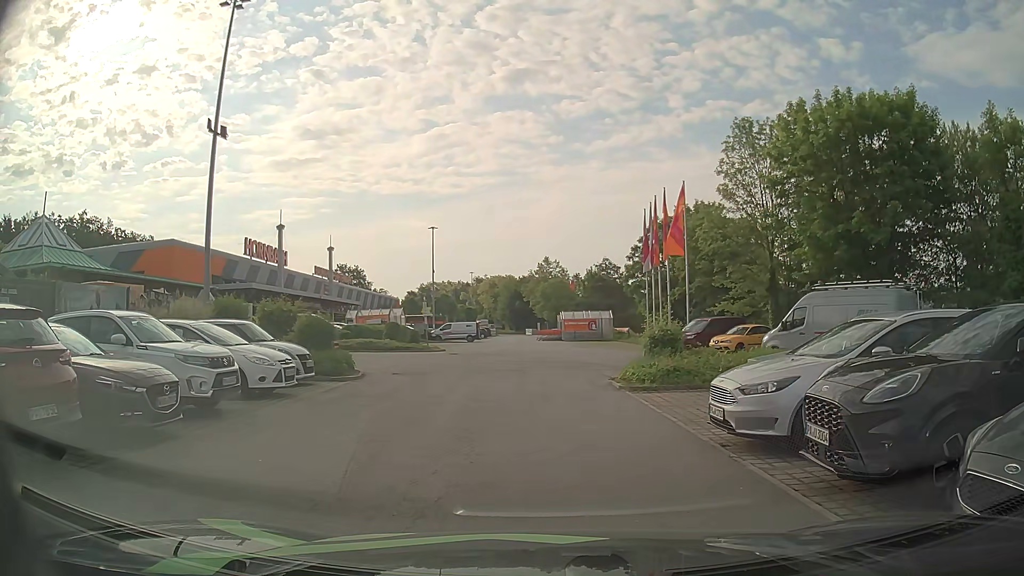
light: Day
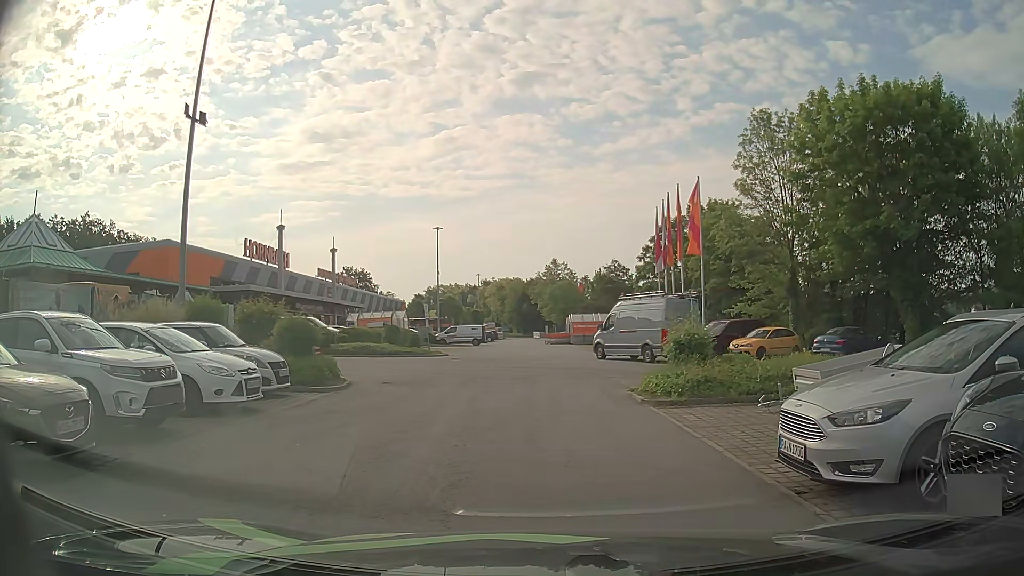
(0.0, +2.0) m; 0°
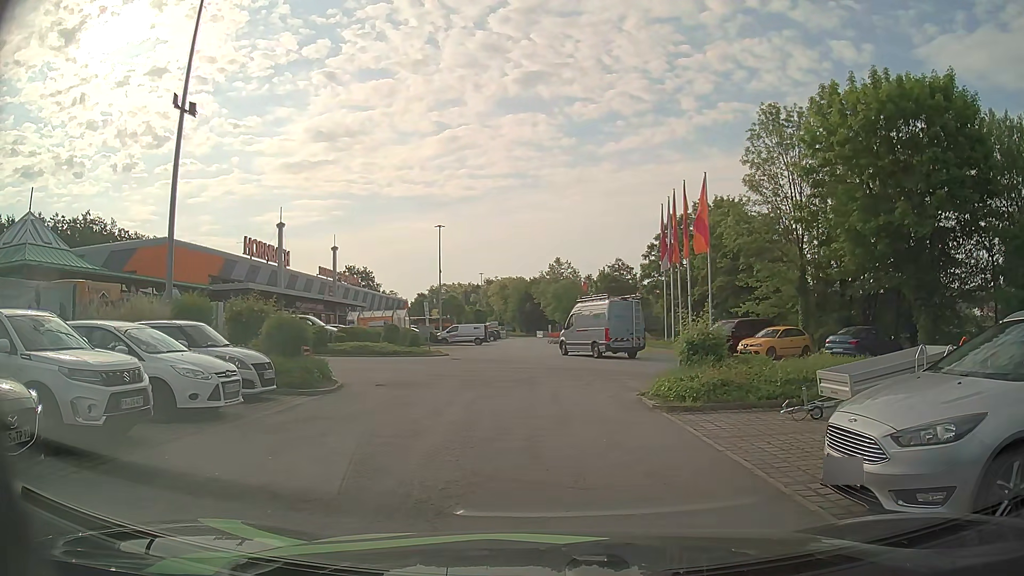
(0.0, +0.9) m; 0°
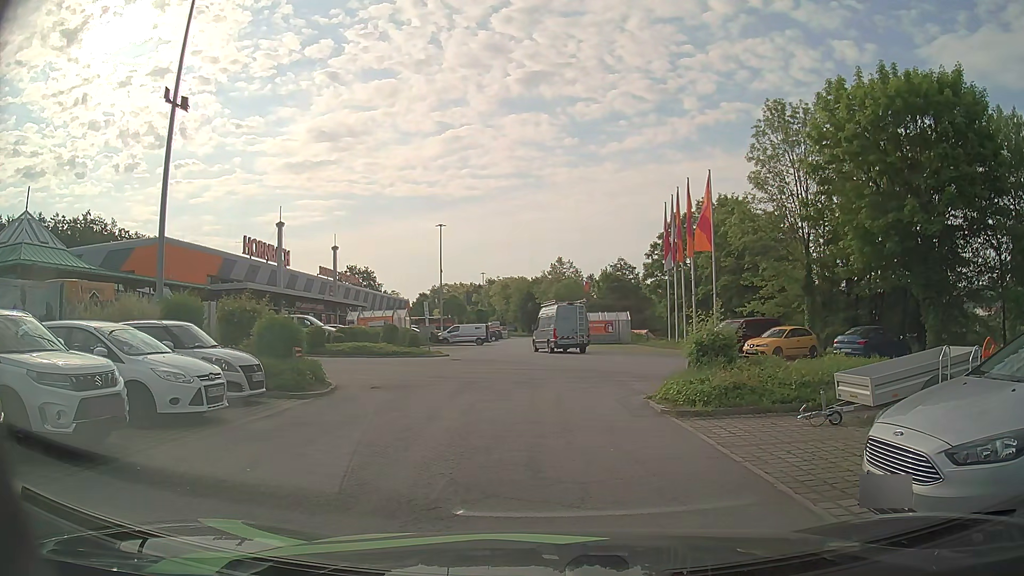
(0.0, +0.6) m; 0°
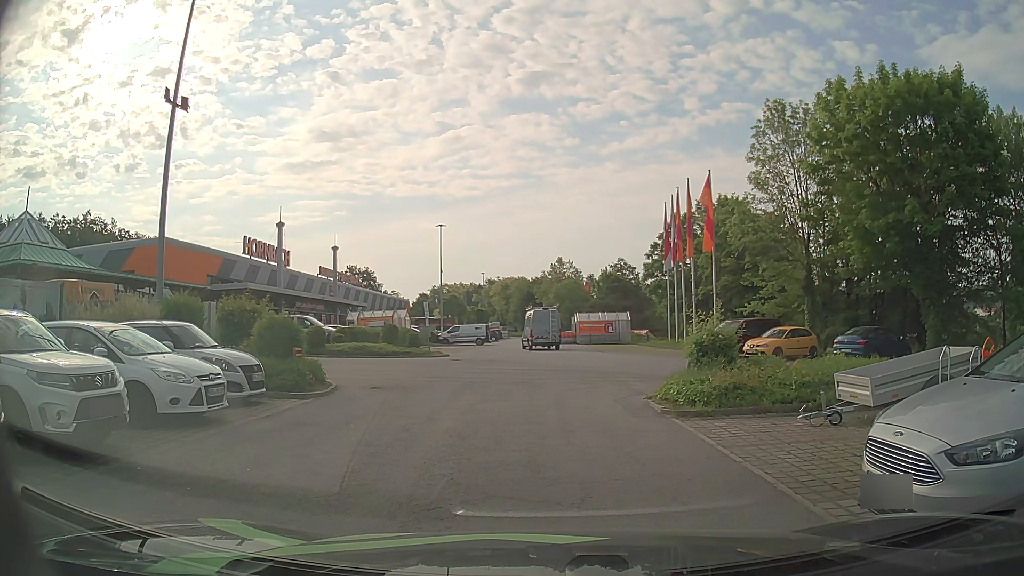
(0.0, +0.1) m; 0°
